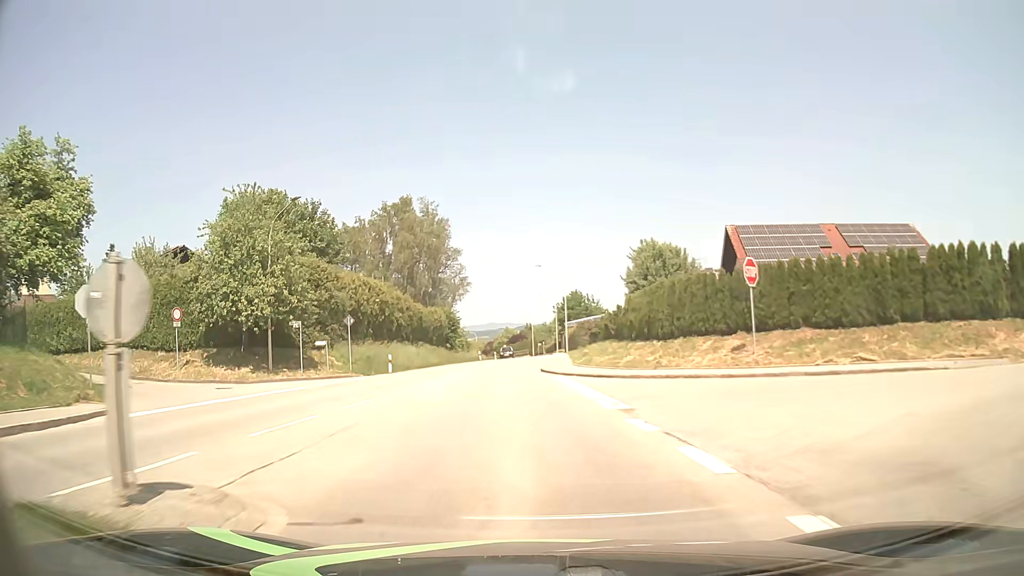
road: tertiary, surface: asphalt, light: Day
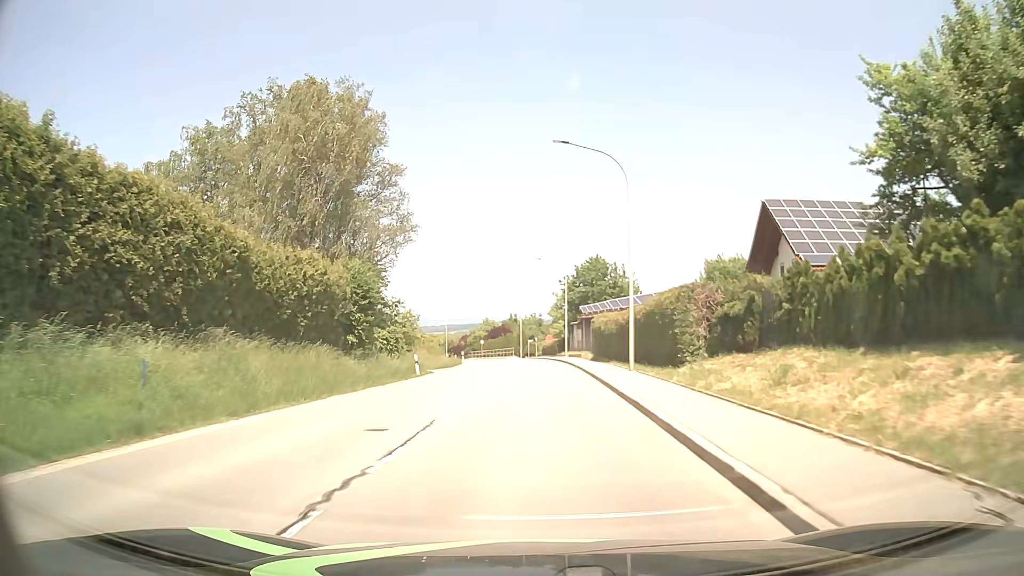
(-1.4, +38.5) m; +1°
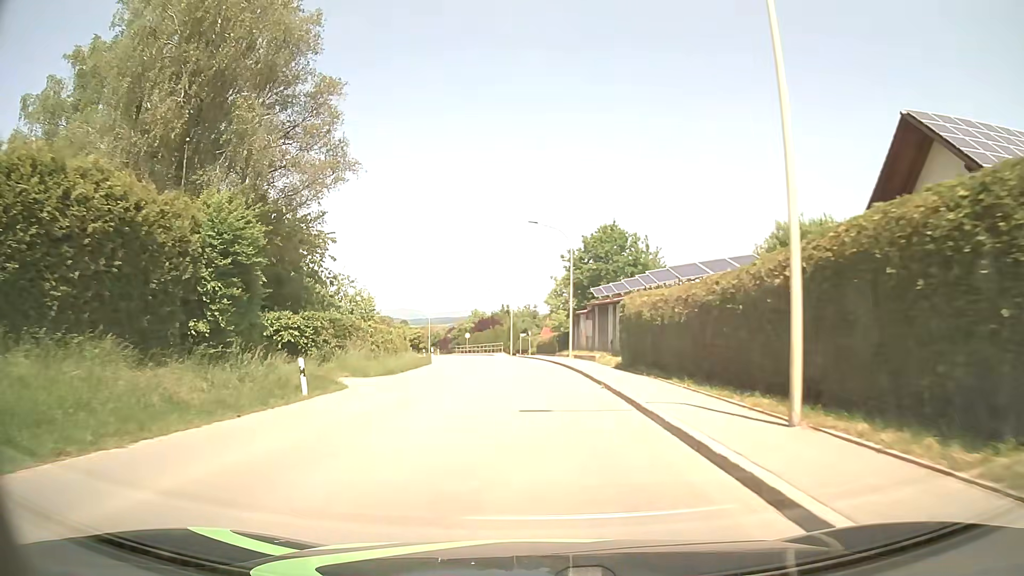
(+0.1, +15.4) m; +1°
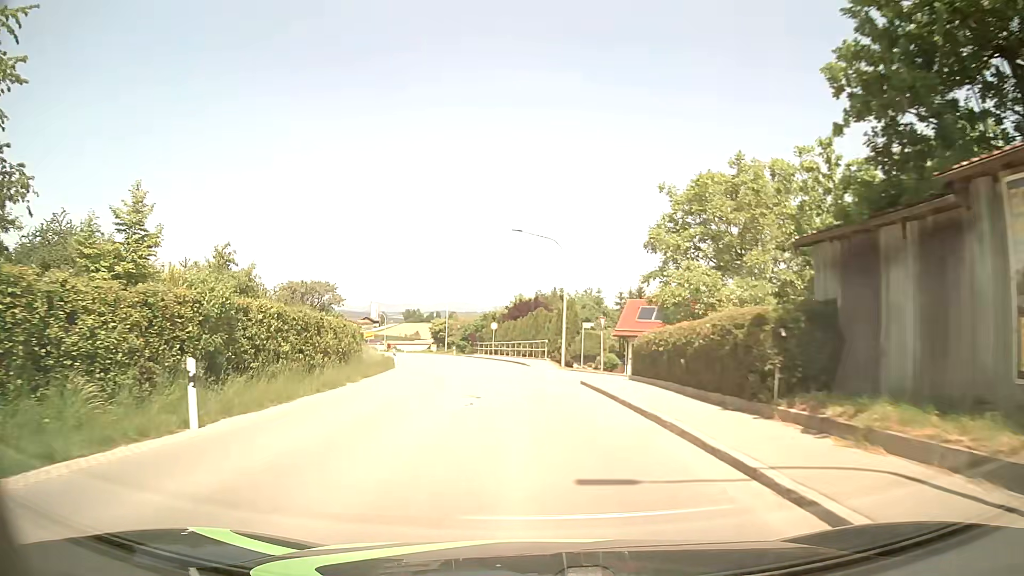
(-1.2, +38.7) m; -5°
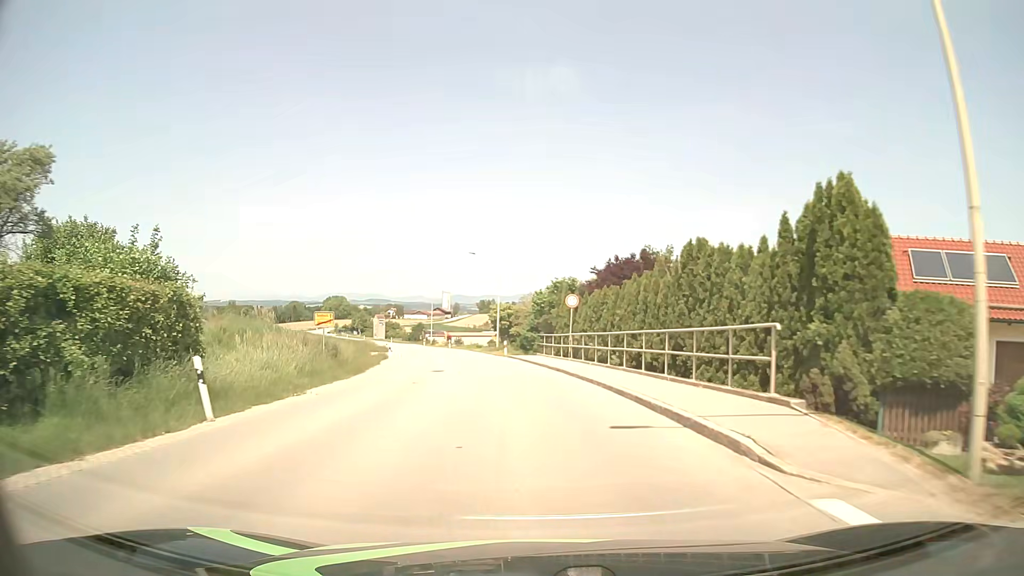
(-1.5, +30.9) m; -6°
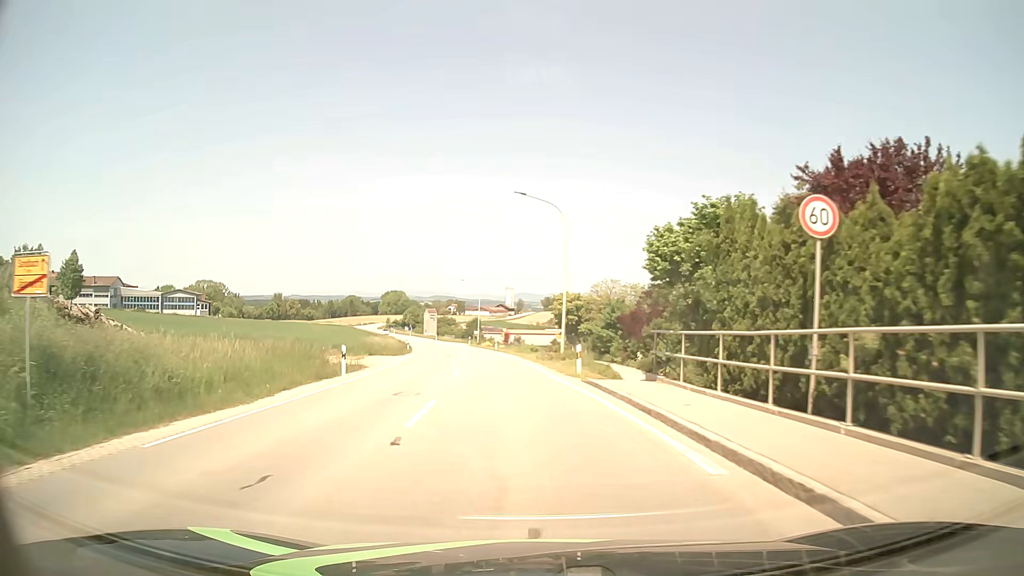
(-1.1, +23.1) m; -5°
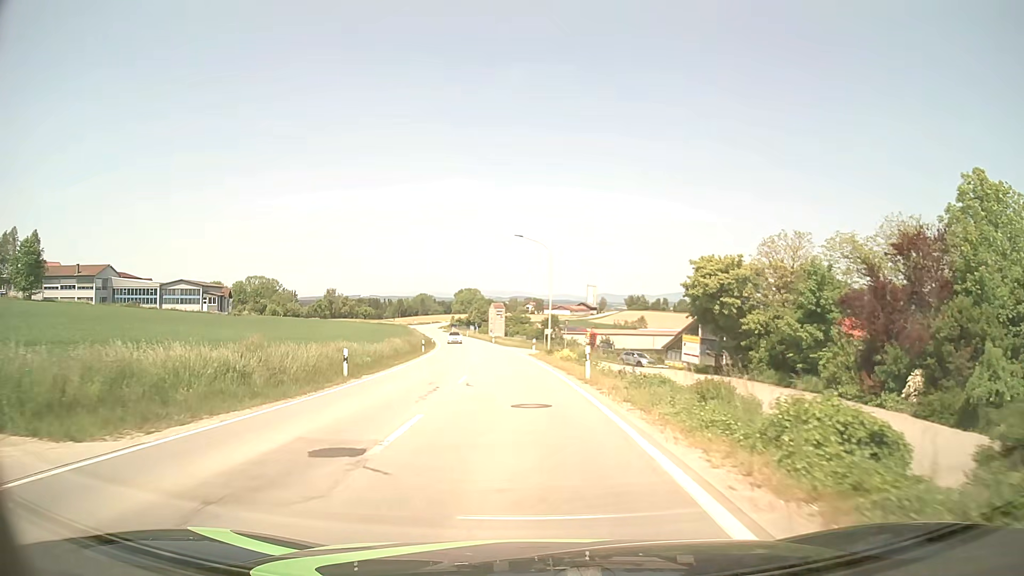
(-2.4, +38.2) m; -7°
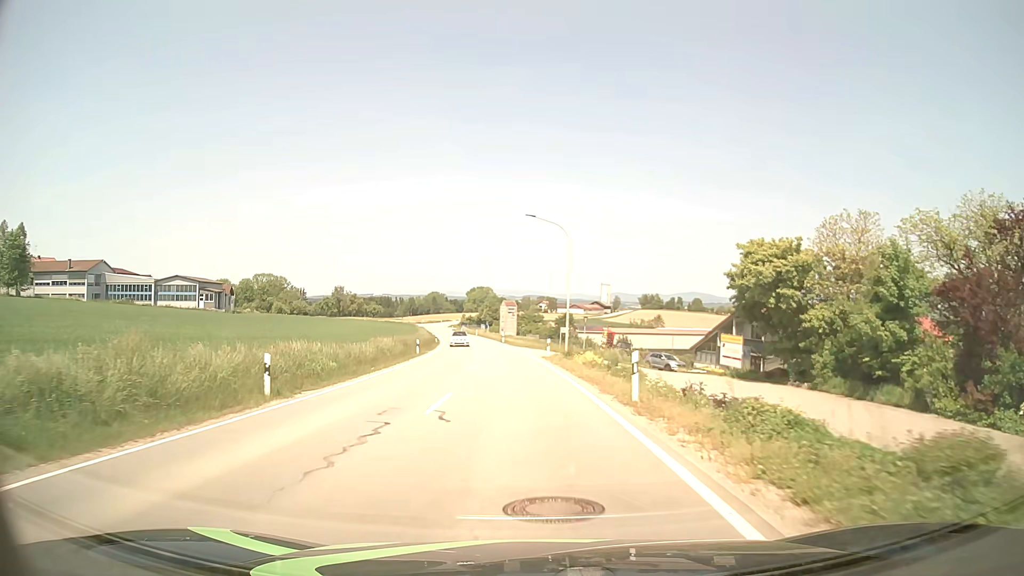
(-0.1, +7.6) m; -1°
(0, +10) (0, +20) (-1, +30) (-2, +40) (-2, +50) (-3, +60) (-4, +70) (-6, +80) (-7, +90) (-9, +100) m
